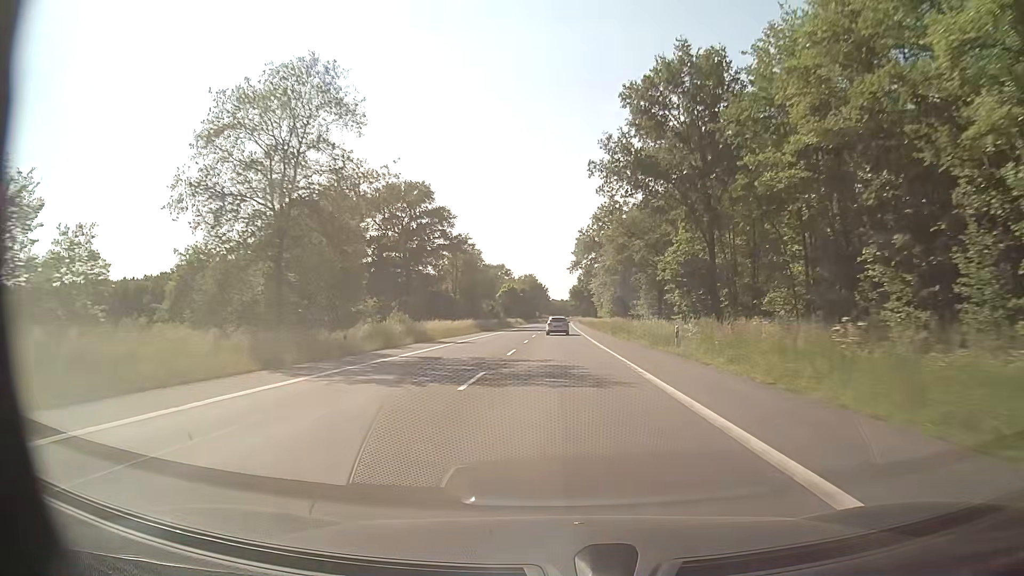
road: secondary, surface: asphalt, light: Day
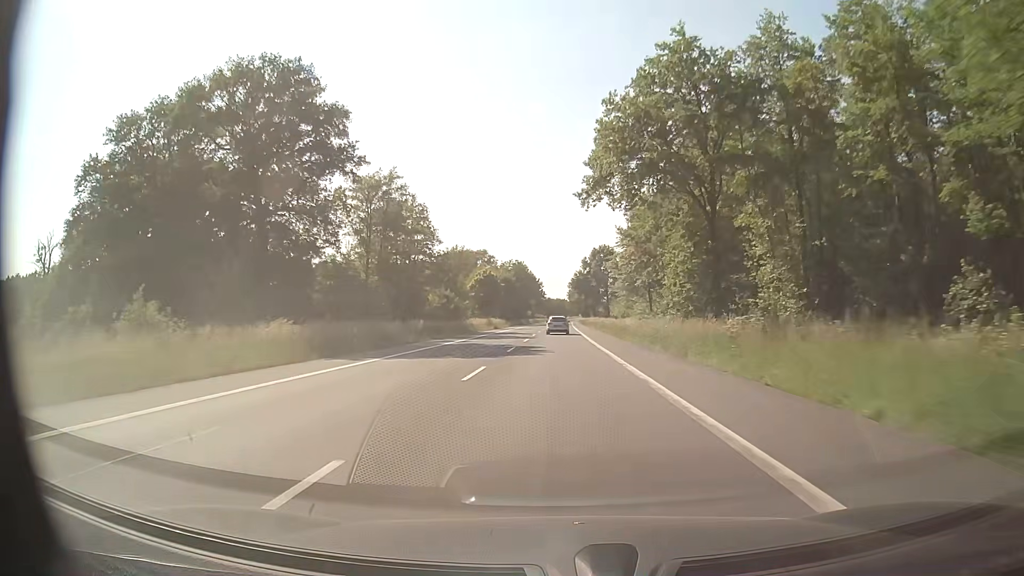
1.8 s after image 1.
(+0.1, +47.4) m; 0°
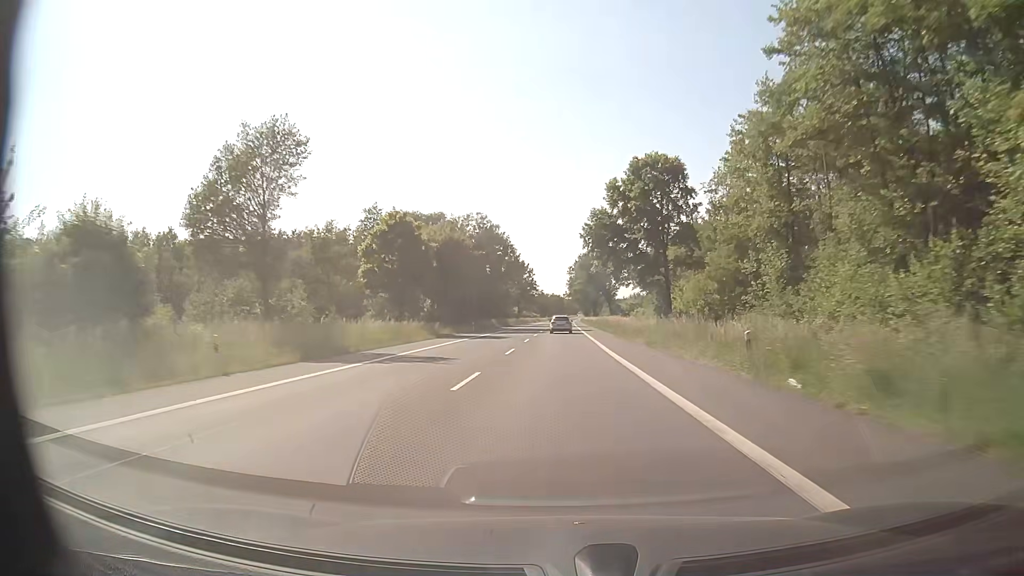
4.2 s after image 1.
(+0.2, +63.2) m; 0°
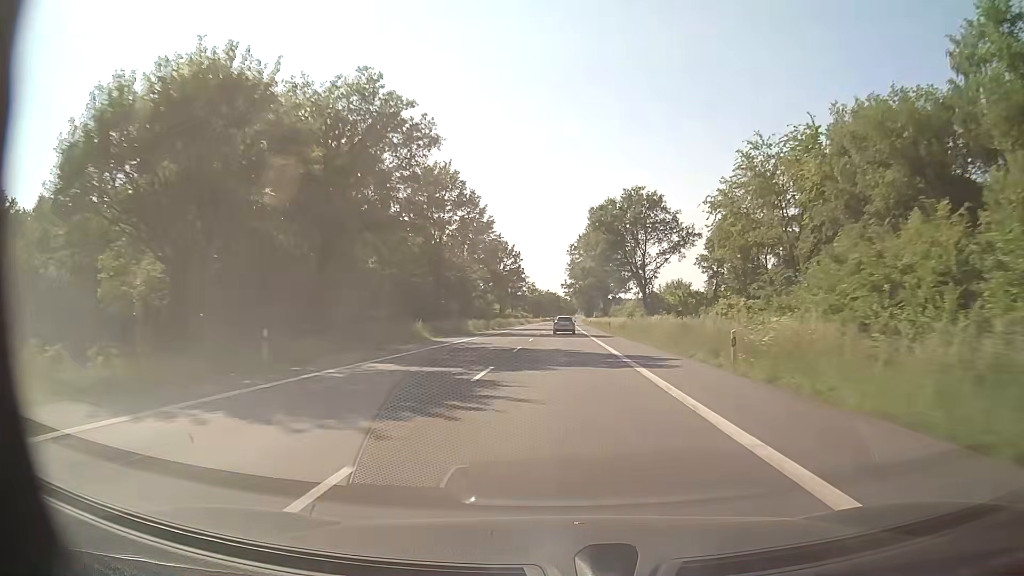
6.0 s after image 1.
(+0.2, +47.5) m; 0°
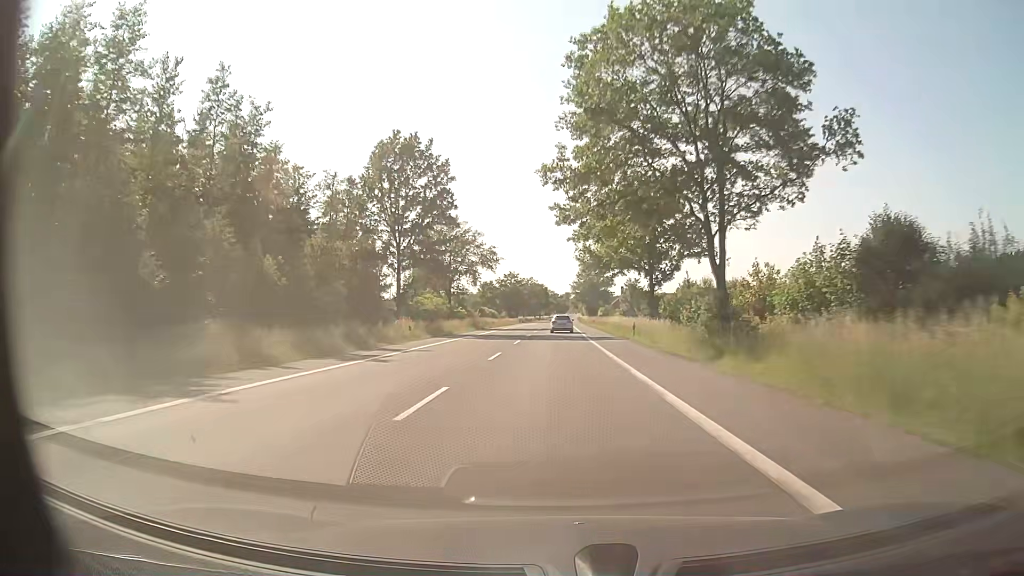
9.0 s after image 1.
(+0.7, +79.1) m; +1°
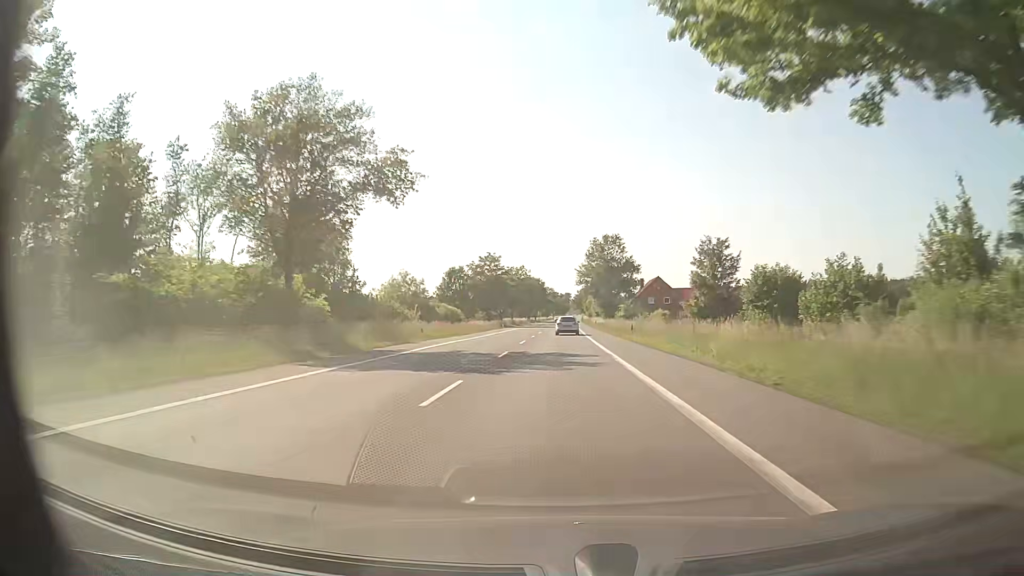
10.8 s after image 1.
(0.0, +47.5) m; 0°
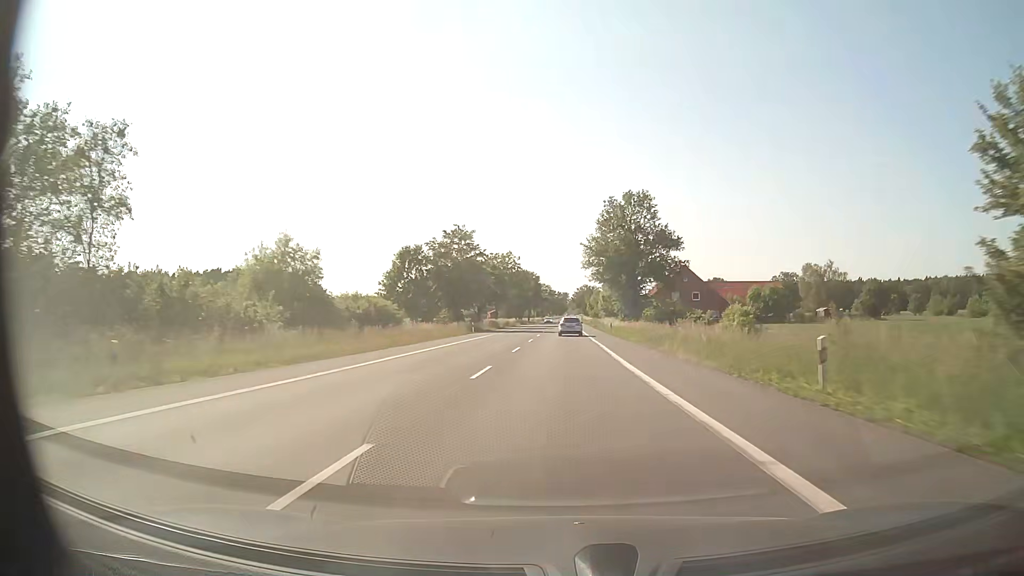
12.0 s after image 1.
(0.0, +31.7) m; 0°
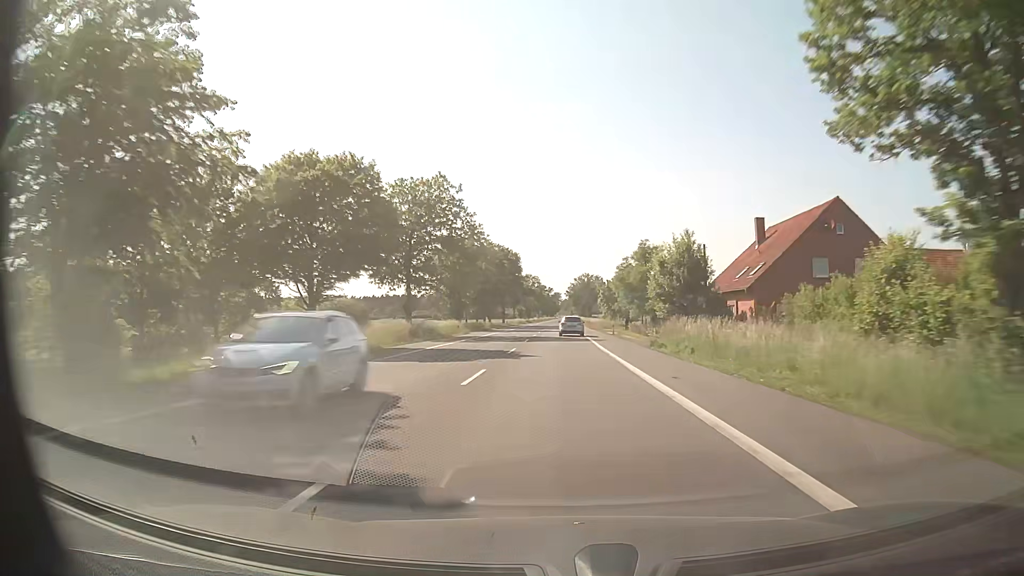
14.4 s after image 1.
(+0.4, +62.9) m; +1°
(0, +10) (0, +20) (0, +30) (0, +40) (0, +50) (0, +60) (0, +70) (+1, +80) (+1, +90) (+1, +100) m
